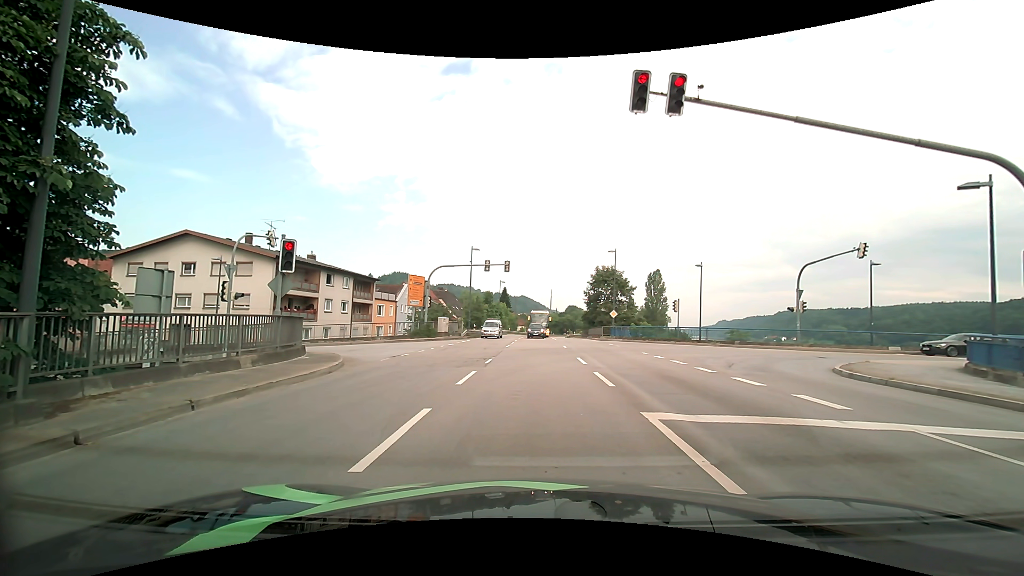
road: primary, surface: asphalt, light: Day
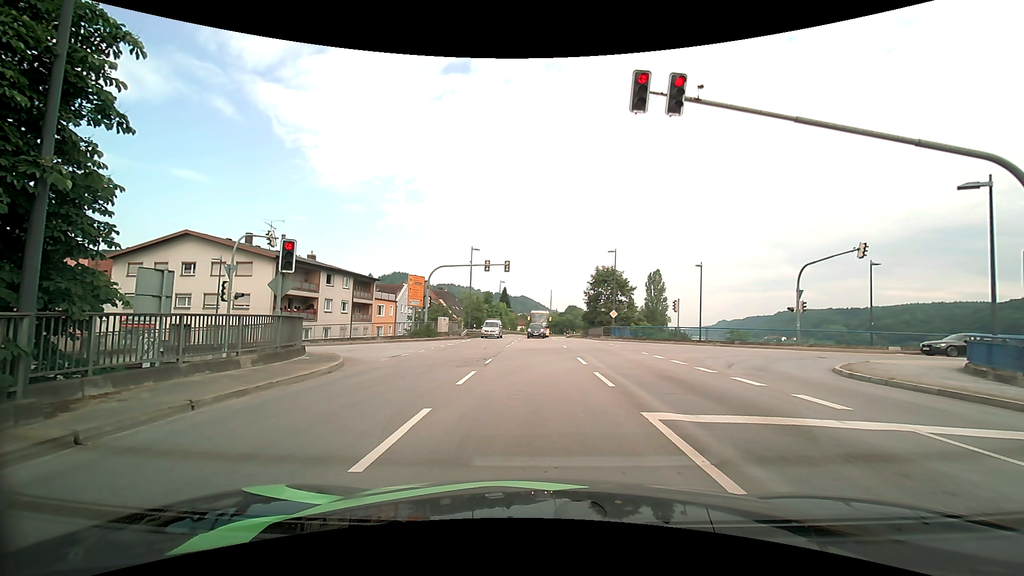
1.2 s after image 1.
(0.0, 0.0) m; 0°
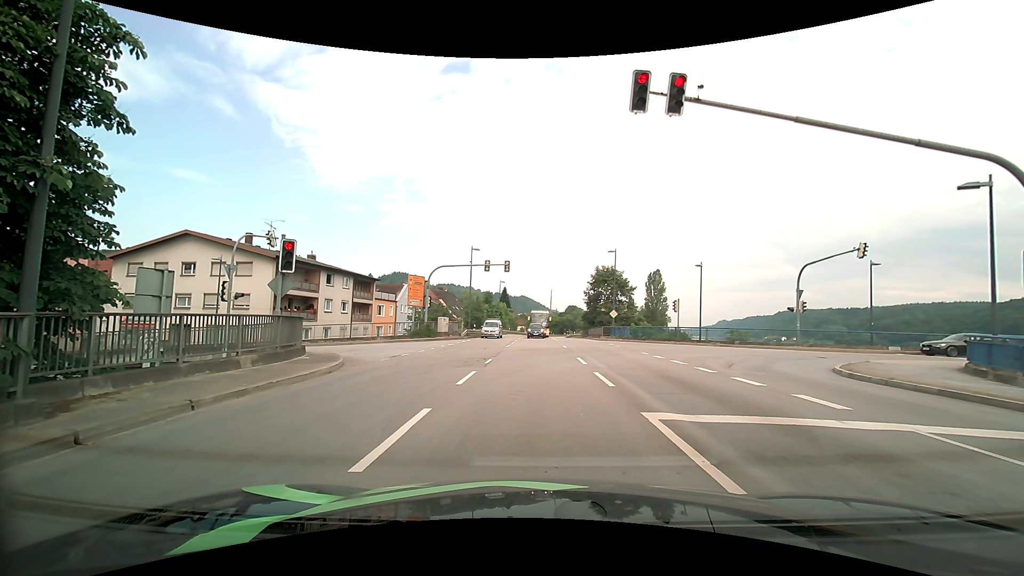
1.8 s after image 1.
(0.0, 0.0) m; 0°
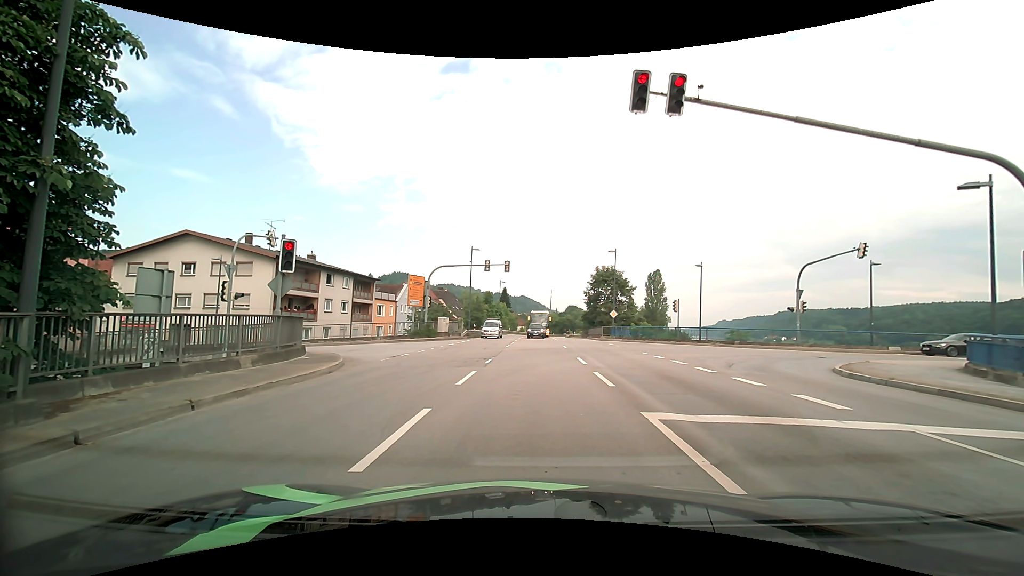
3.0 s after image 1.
(0.0, 0.0) m; 0°
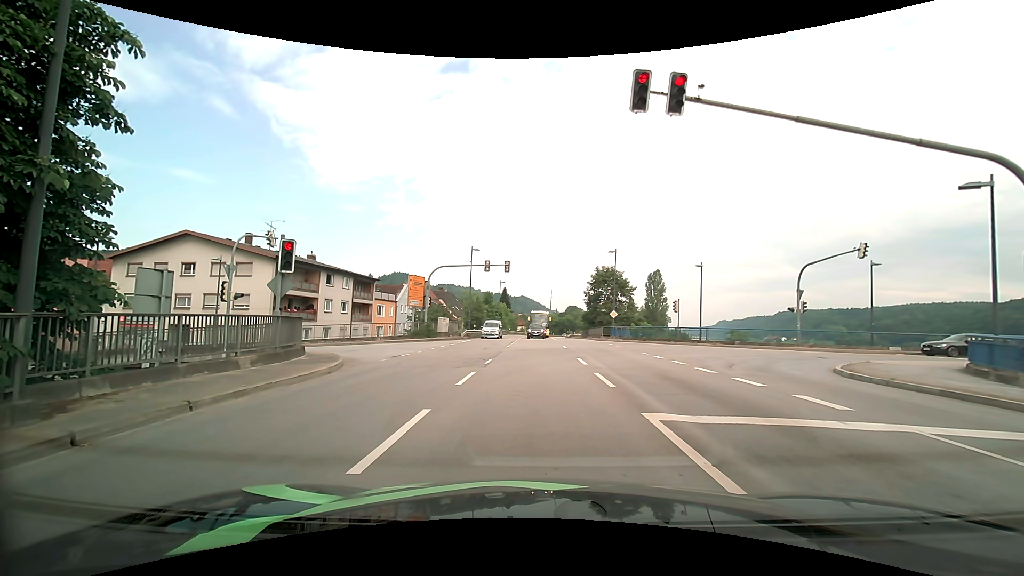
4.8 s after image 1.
(0.0, 0.0) m; 0°
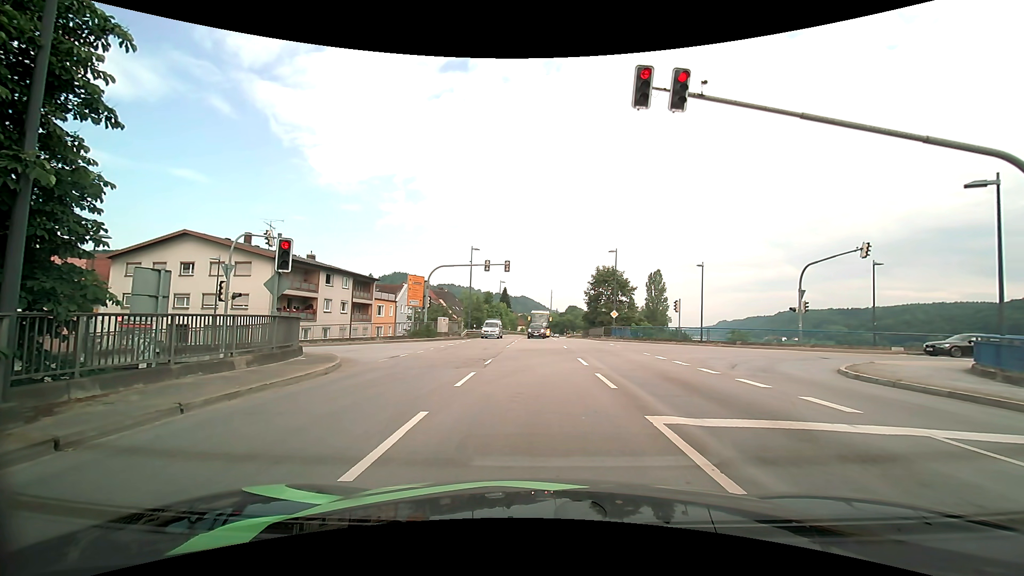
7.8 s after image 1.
(0.0, +0.2) m; 0°
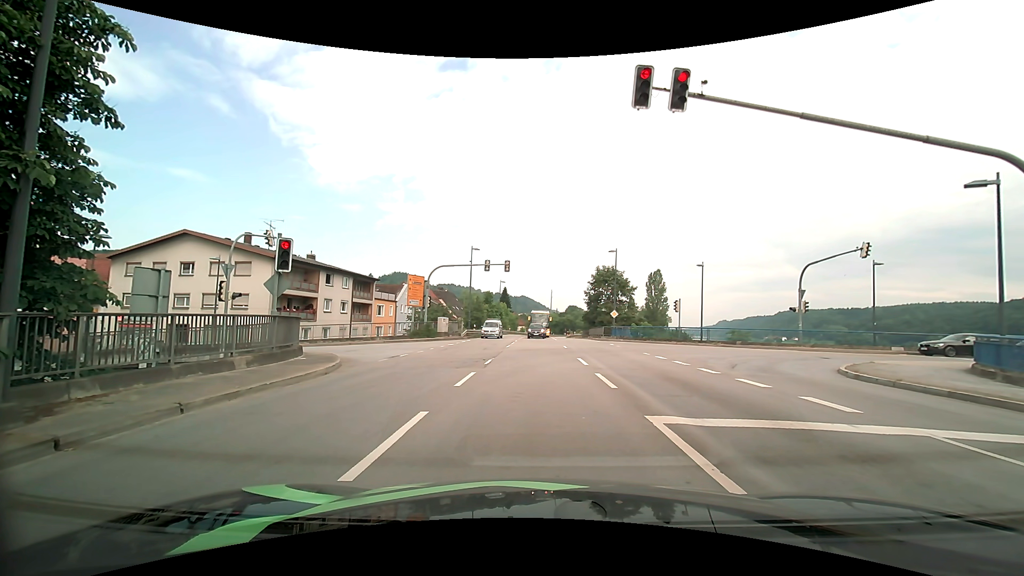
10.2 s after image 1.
(0.0, 0.0) m; 0°
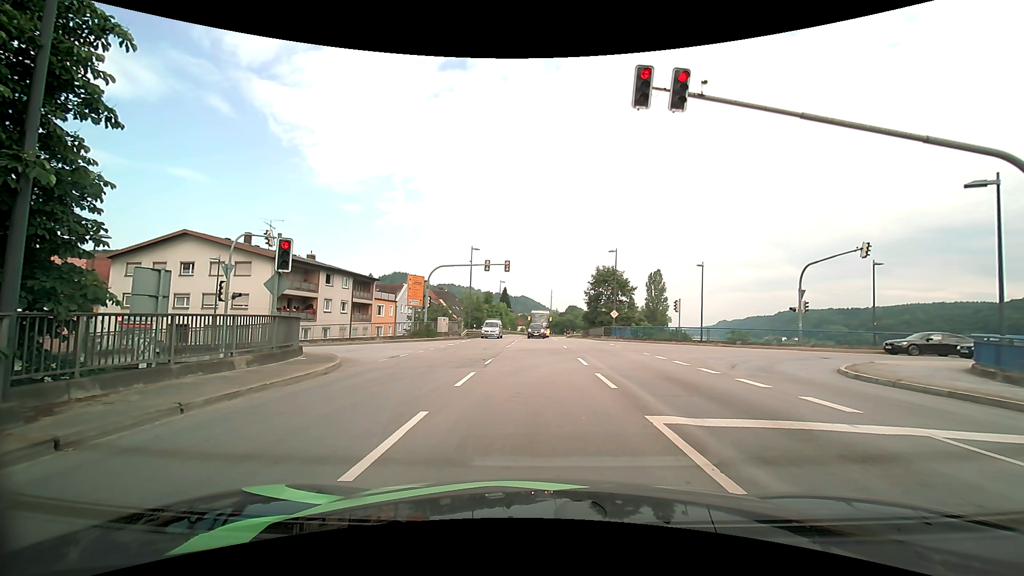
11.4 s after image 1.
(0.0, 0.0) m; 0°
